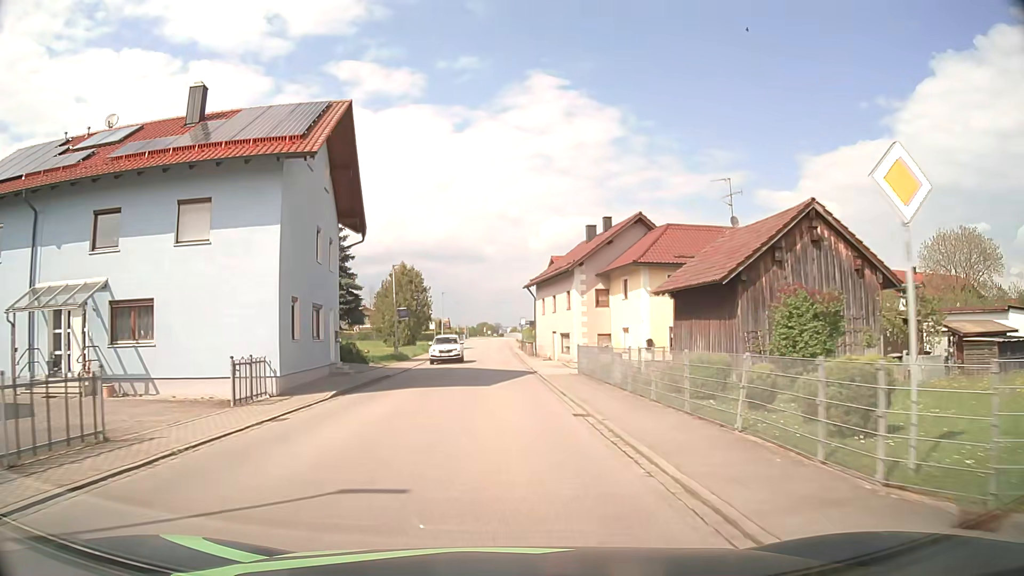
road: secondary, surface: asphalt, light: Day
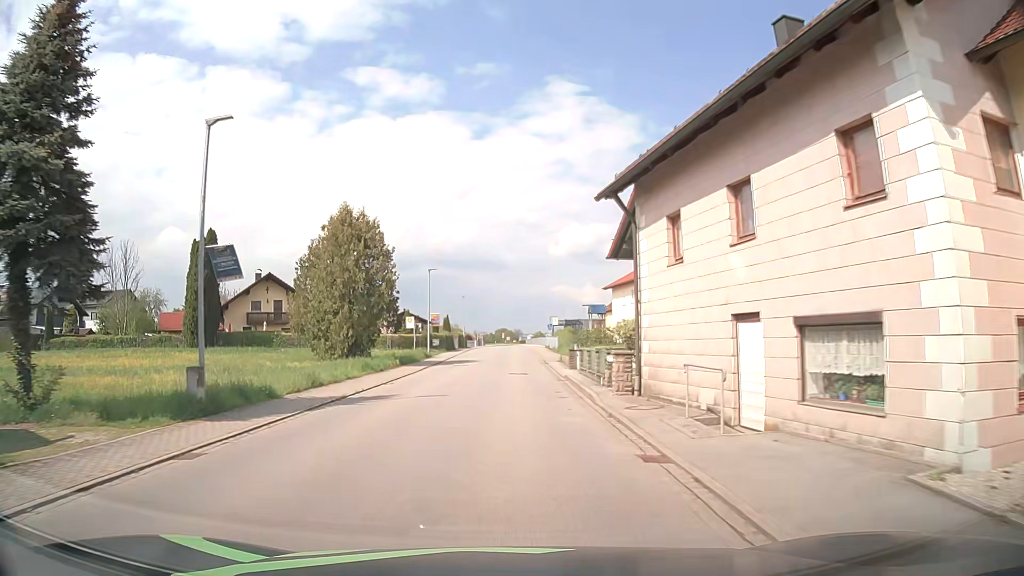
(-0.5, +30.5) m; -2°
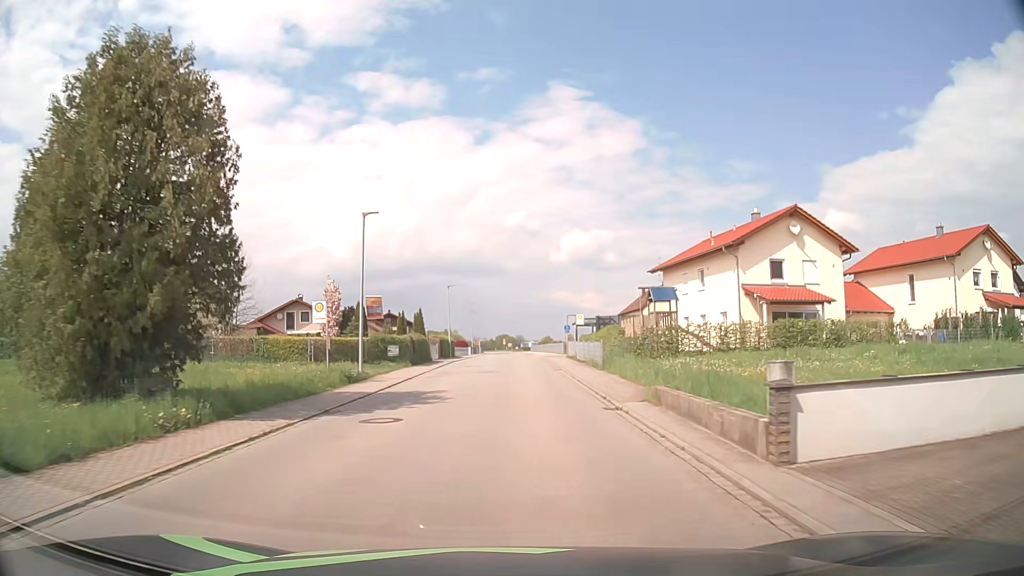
(-0.2, +22.7) m; 0°
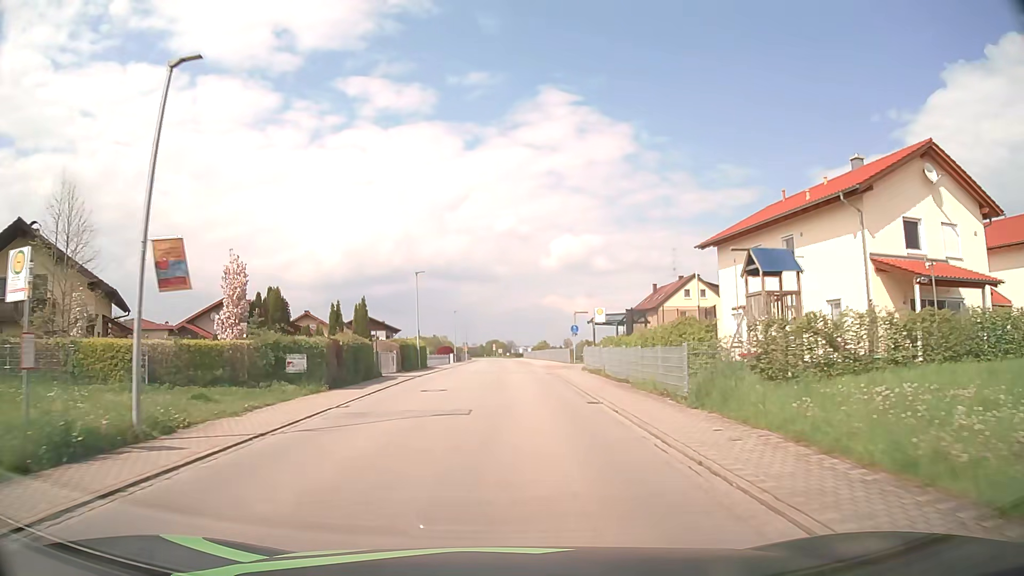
(+0.1, +15.0) m; +1°
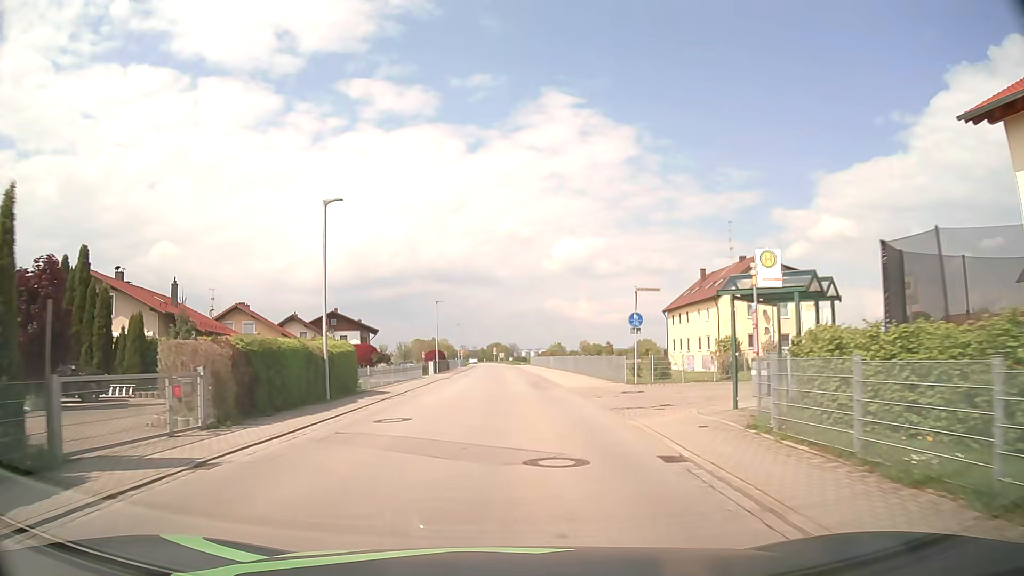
(0.0, +22.5) m; 0°
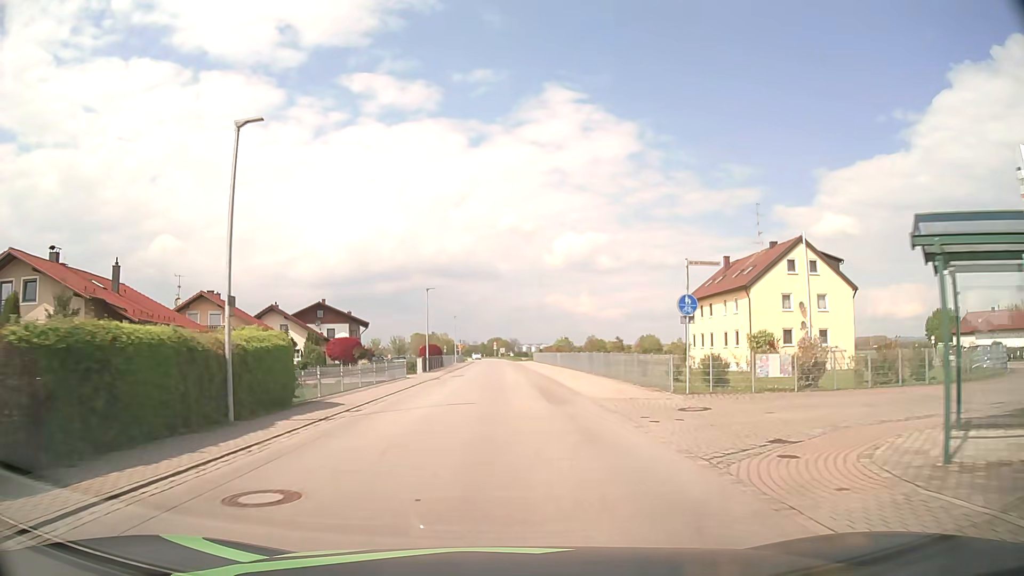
(0.0, +7.5) m; -1°
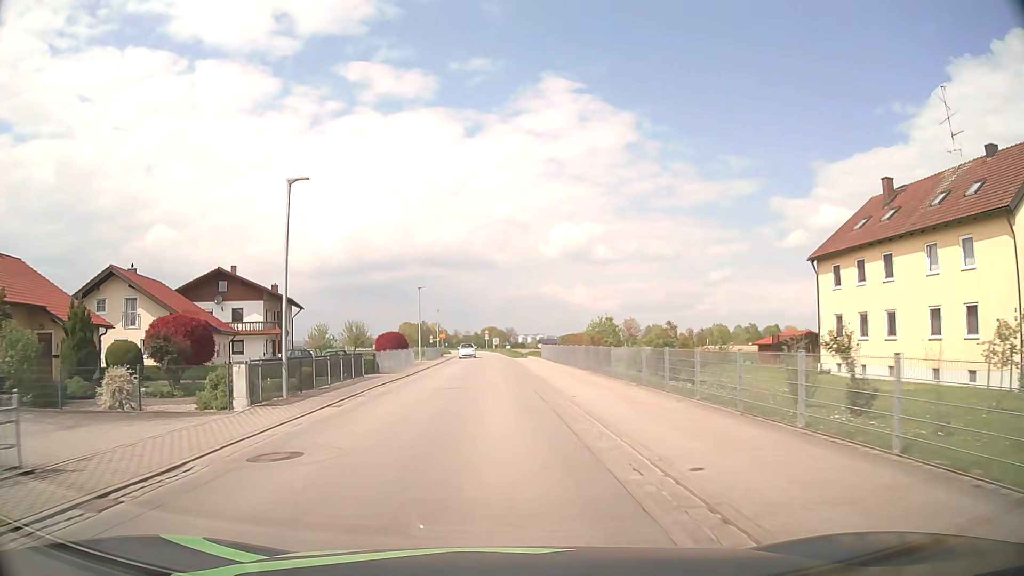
(+0.3, +30.5) m; +1°
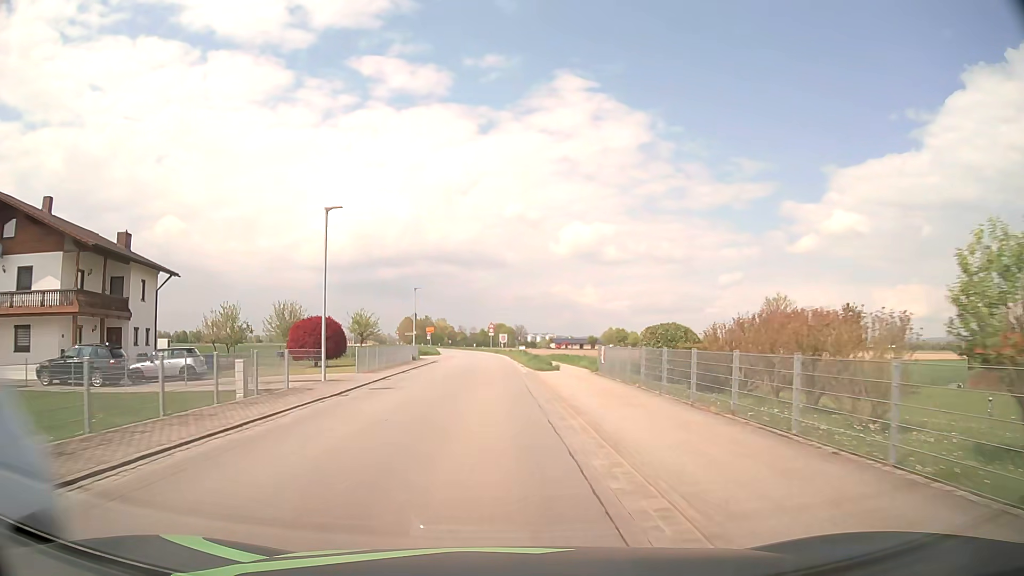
(-0.4, +30.7) m; -1°
(0, +10) (0, +20) (-1, +30) (-1, +40) (-2, +50) (-2, +60) (-3, +70) (-4, +80) (-6, +90) (-7, +100) m
